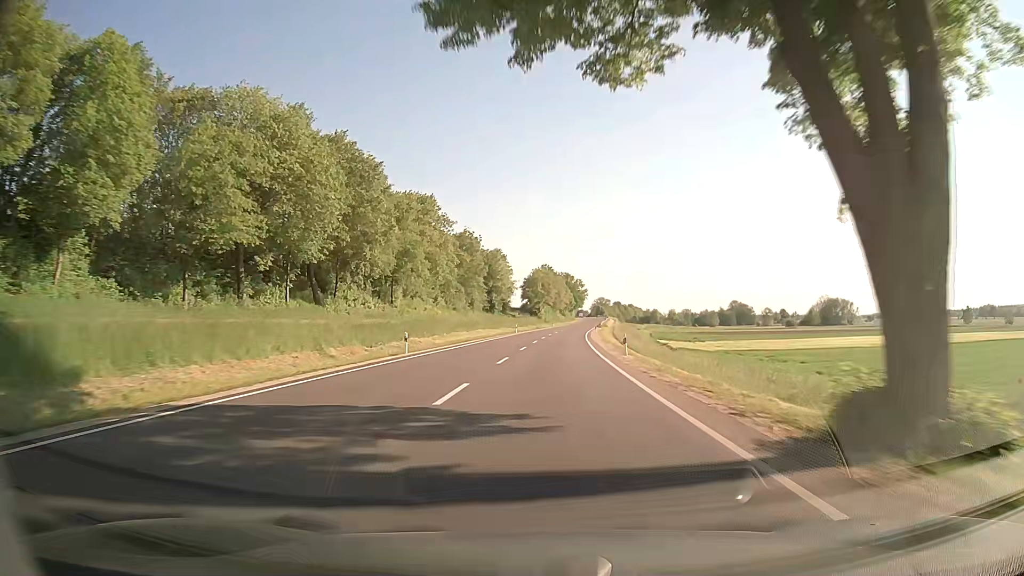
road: secondary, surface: asphalt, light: Day
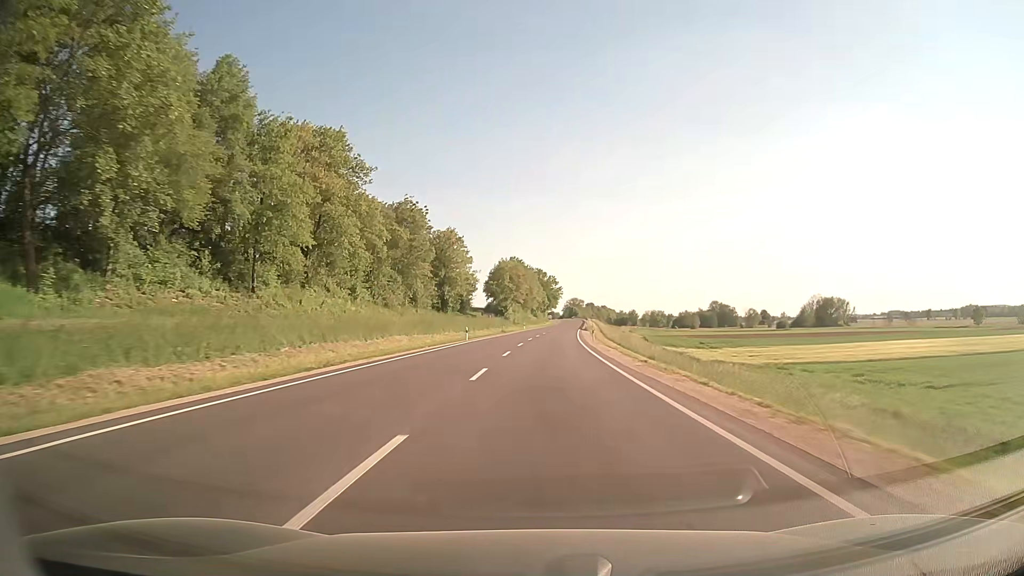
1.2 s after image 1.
(+0.8, +31.0) m; +3°
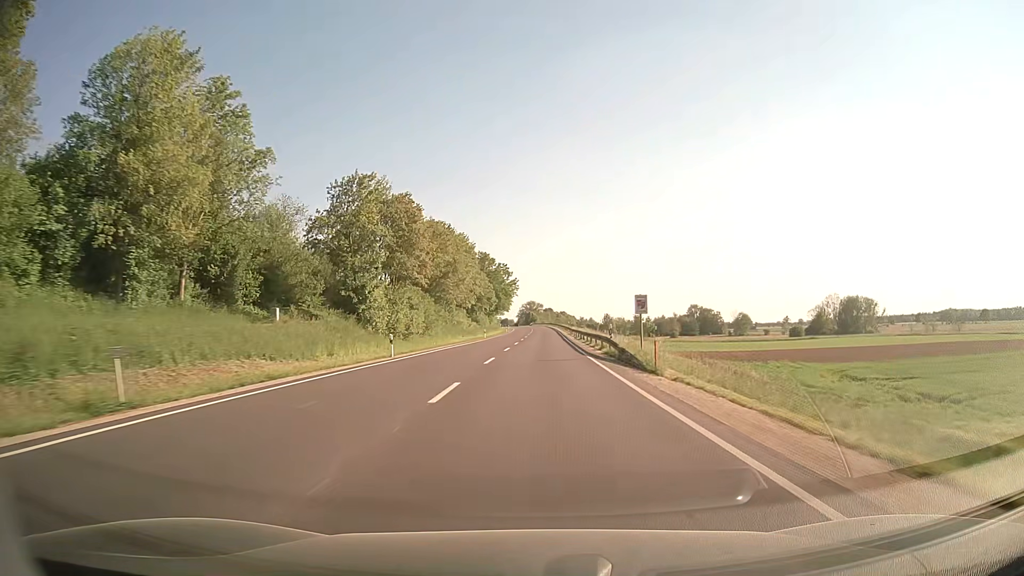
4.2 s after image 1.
(+3.0, +75.9) m; +4°
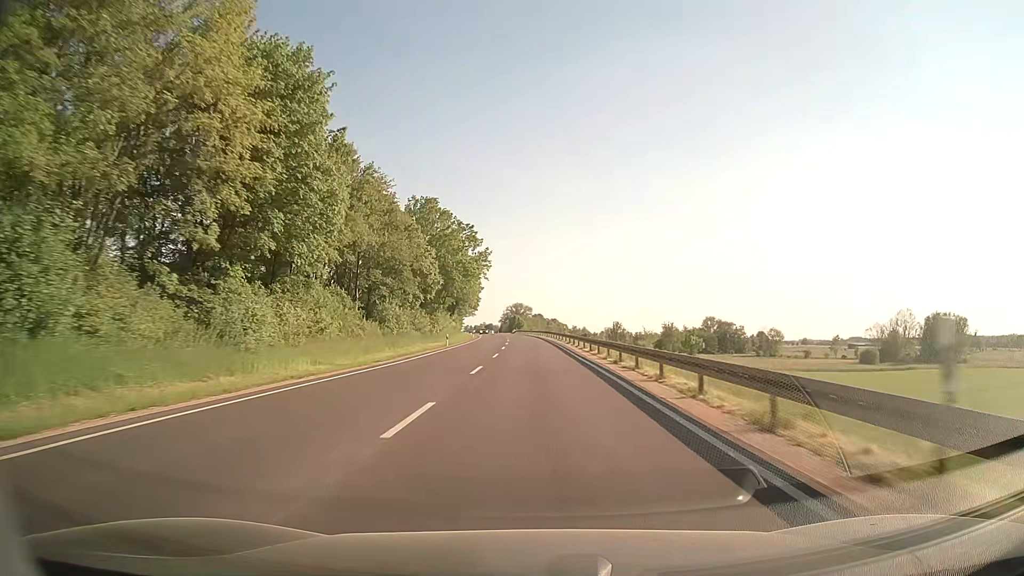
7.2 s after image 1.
(+0.8, +74.6) m; +1°
(0, +10) (0, +20) (0, +30) (0, +40) (0, +50) (0, +60) (-1, +70) (-1, +80) (-2, +90) (-2, +100) m
